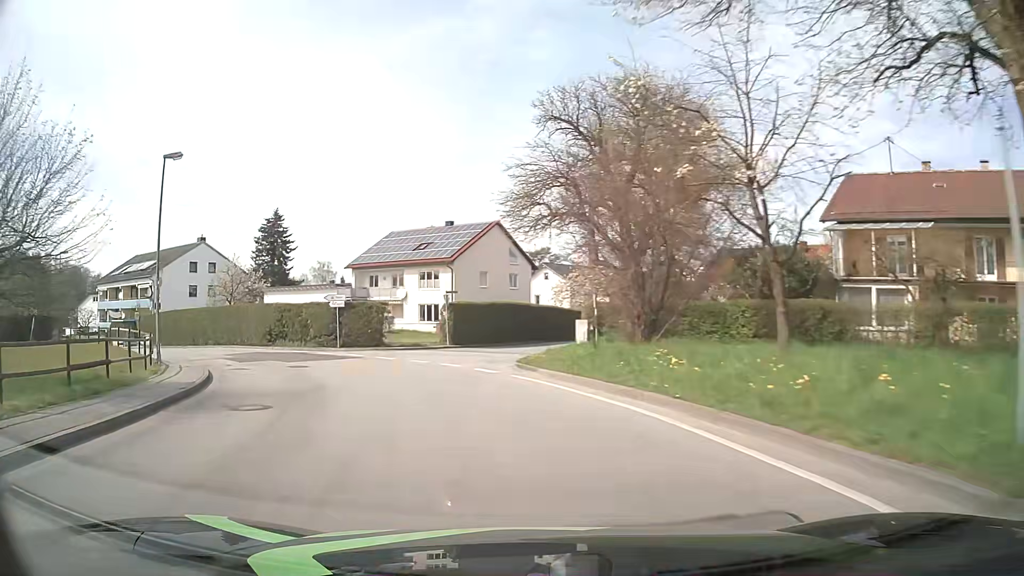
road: unclassified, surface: asphalt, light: Day
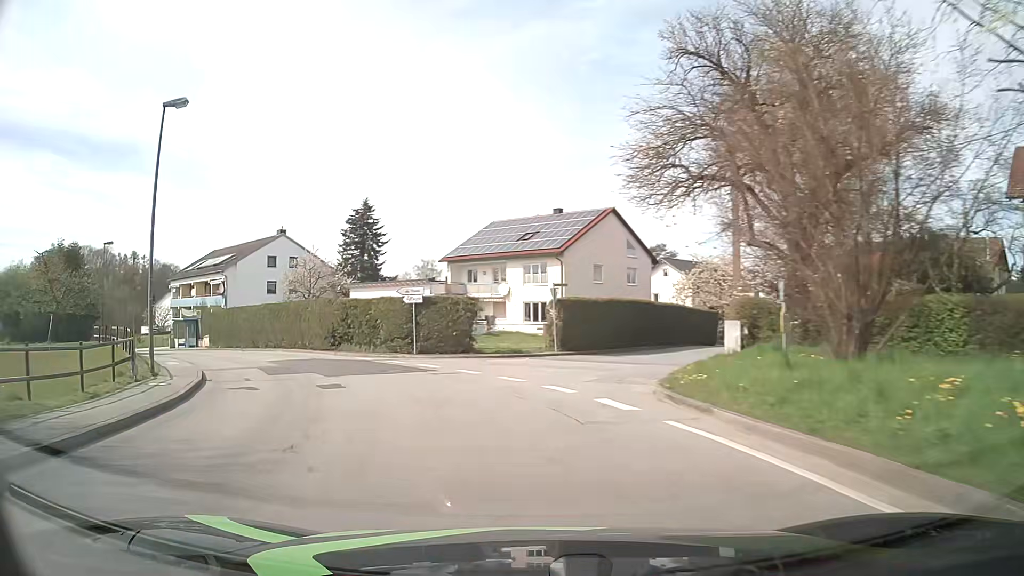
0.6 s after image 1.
(-0.6, +7.5) m; -10°
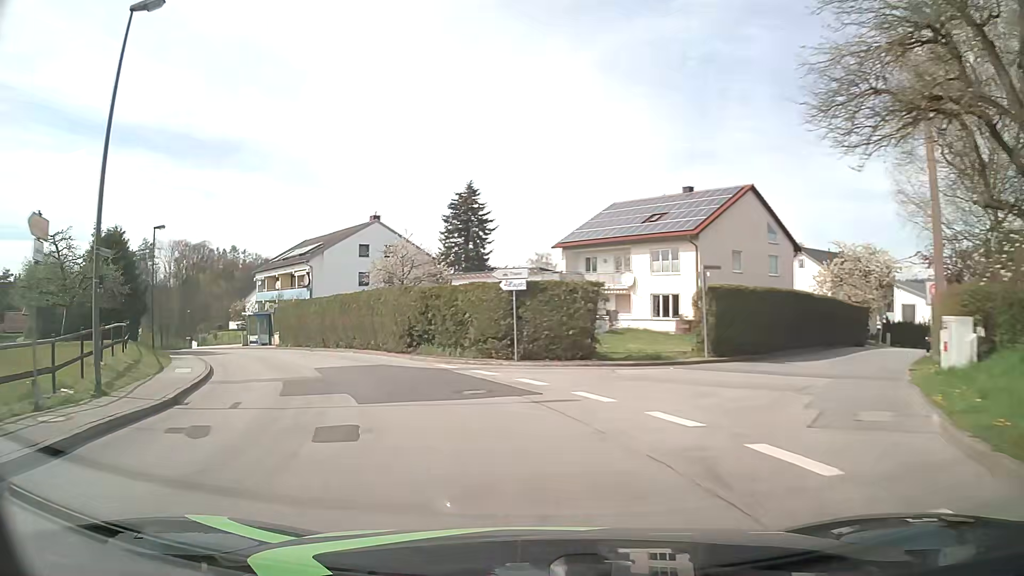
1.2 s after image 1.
(-0.6, +7.5) m; -10°
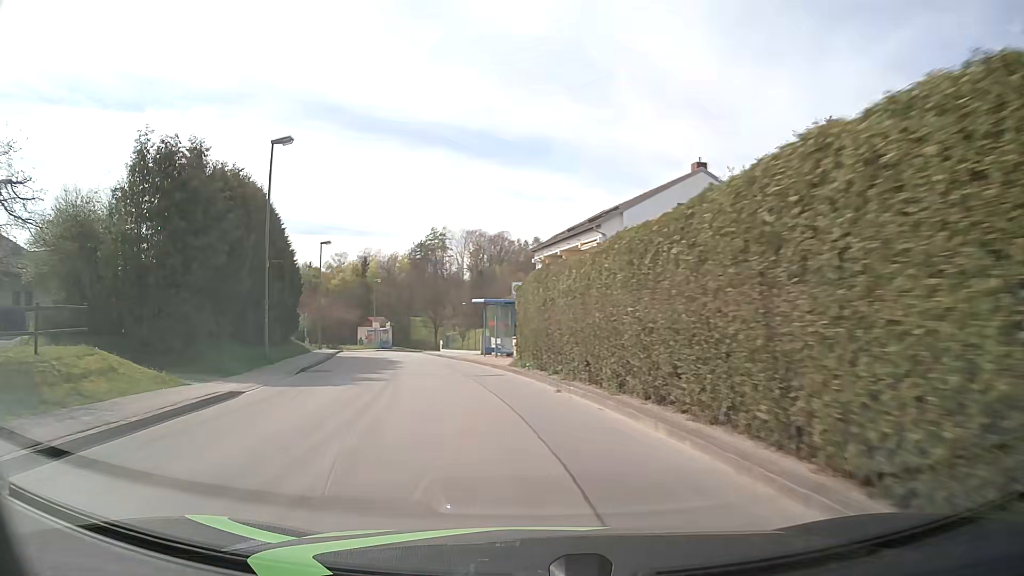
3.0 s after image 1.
(-5.1, +21.4) m; -27°
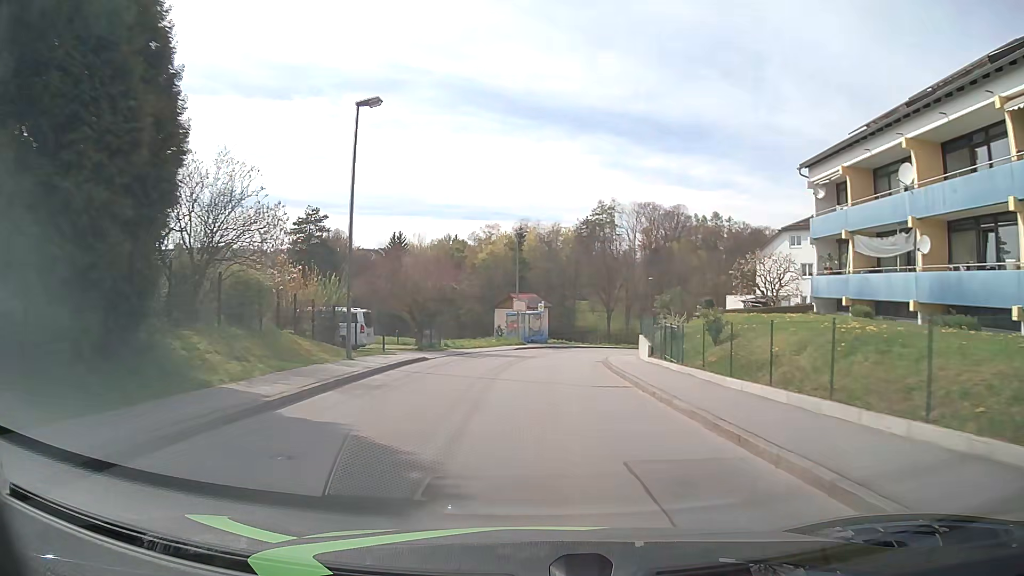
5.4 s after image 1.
(-5.4, +29.7) m; -15°
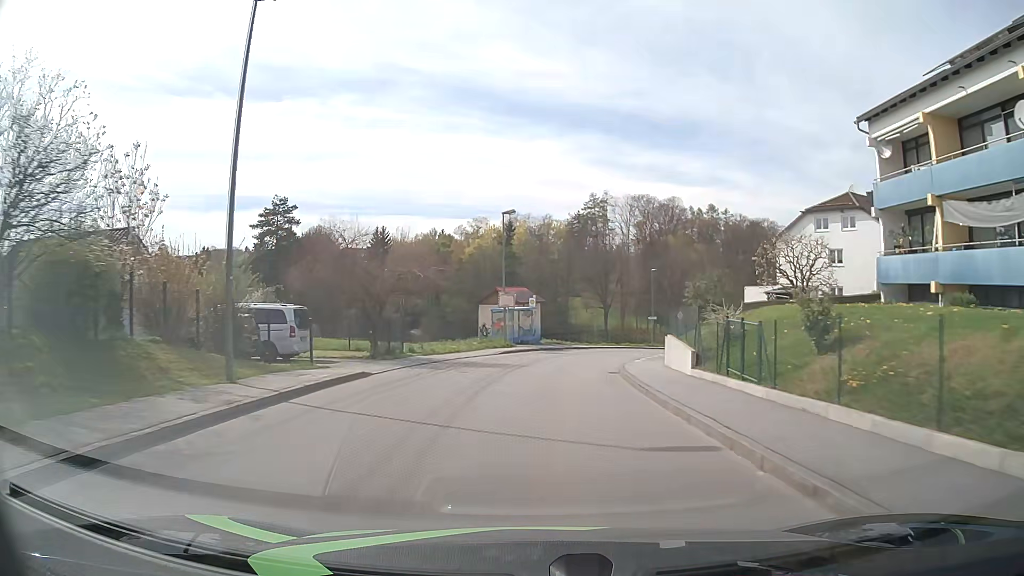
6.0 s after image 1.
(+0.1, +7.8) m; +1°
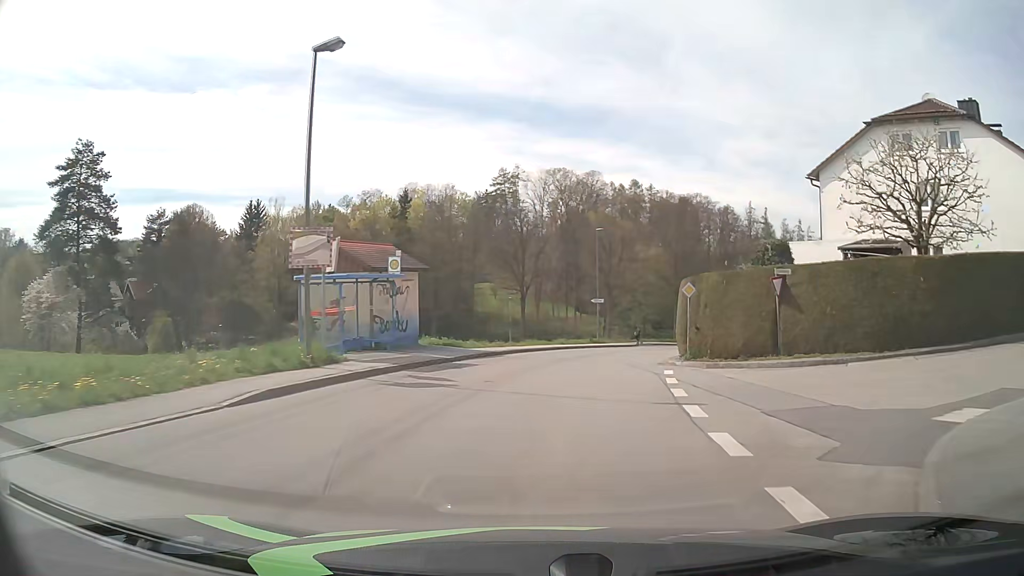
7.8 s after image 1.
(+1.2, +23.1) m; +7°
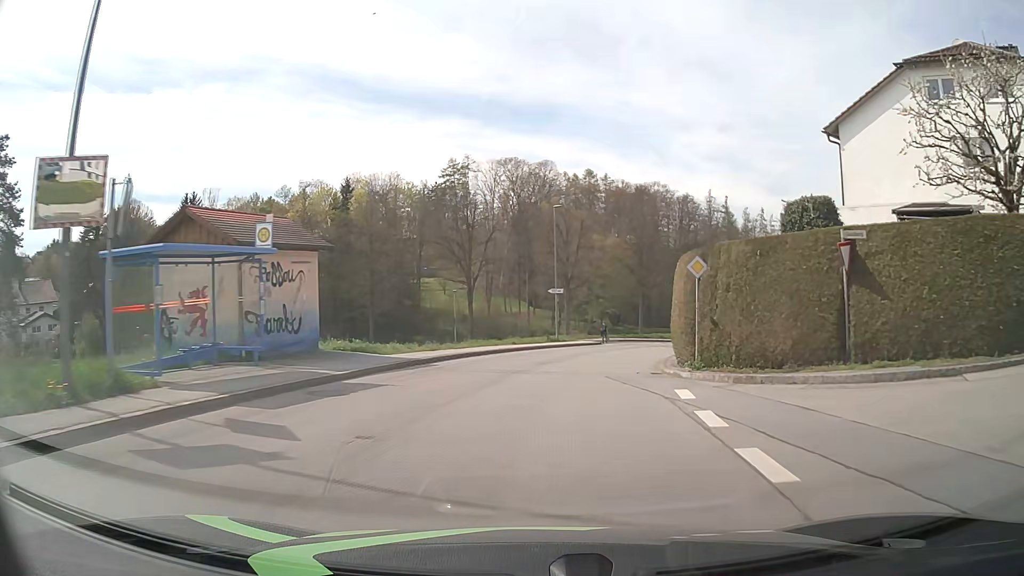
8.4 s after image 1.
(+0.3, +7.5) m; +5°
